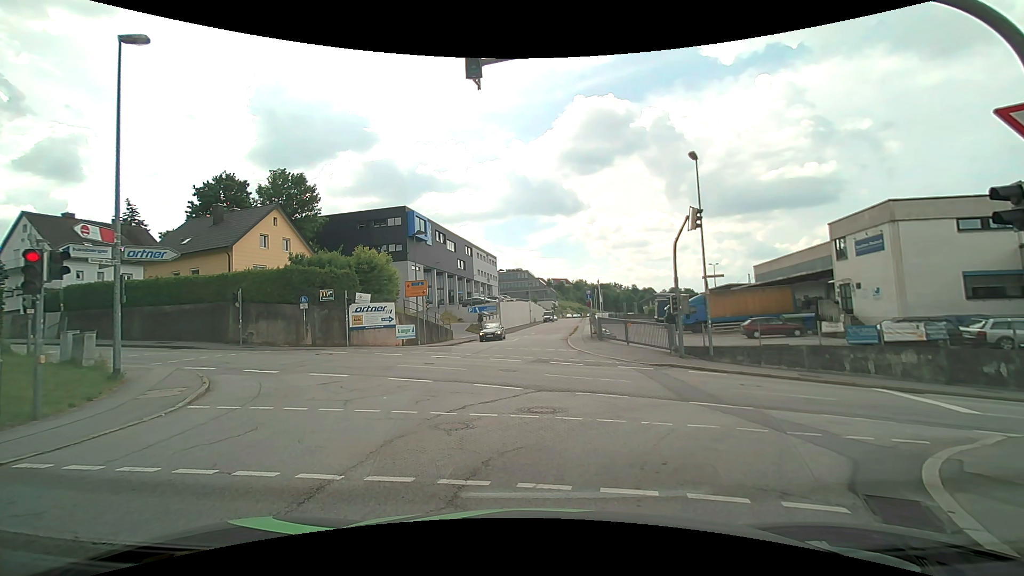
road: residential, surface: asphalt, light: Day
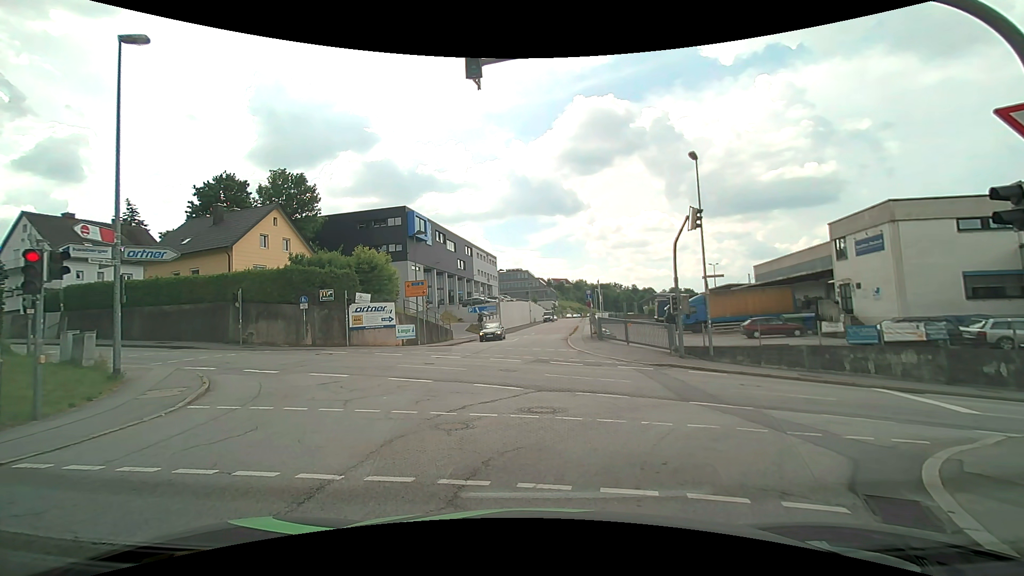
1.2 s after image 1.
(0.0, 0.0) m; 0°
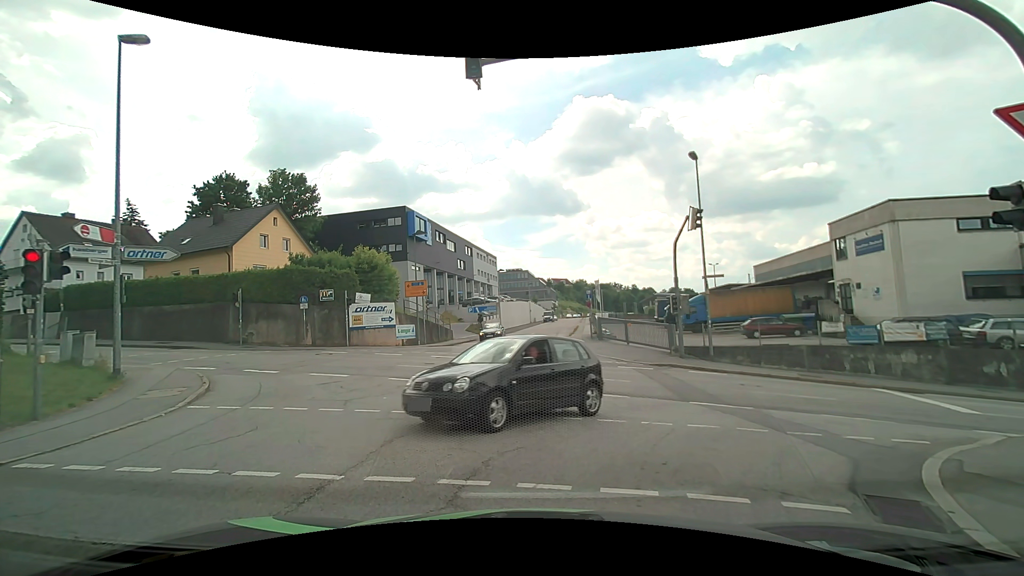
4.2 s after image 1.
(0.0, 0.0) m; 0°
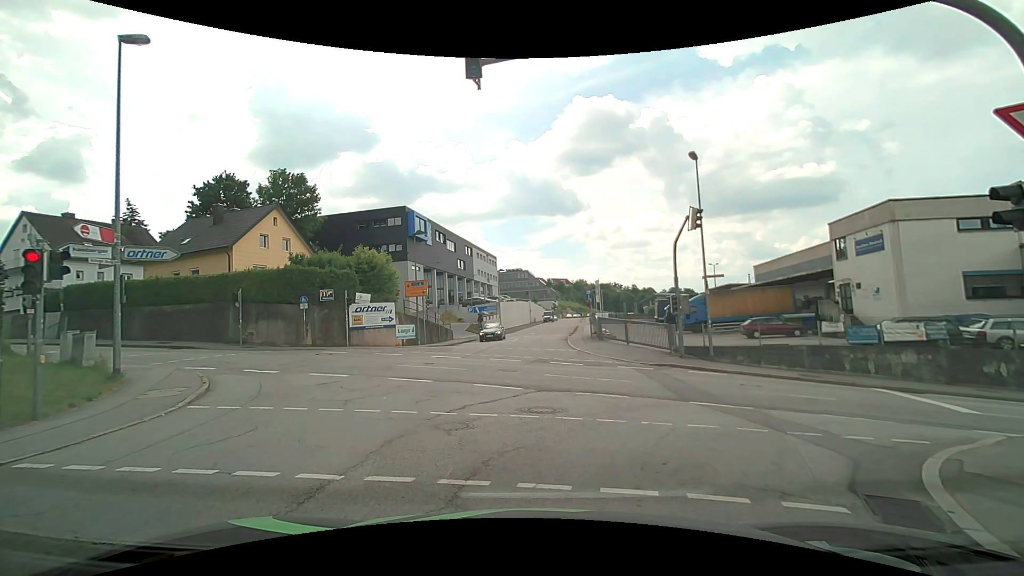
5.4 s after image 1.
(0.0, 0.0) m; 0°
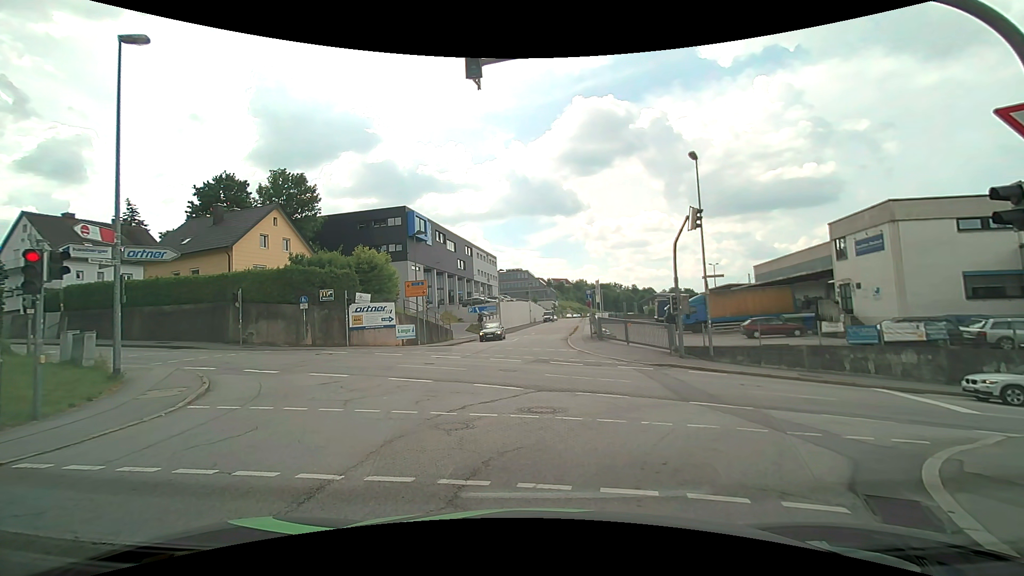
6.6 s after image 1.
(0.0, 0.0) m; 0°
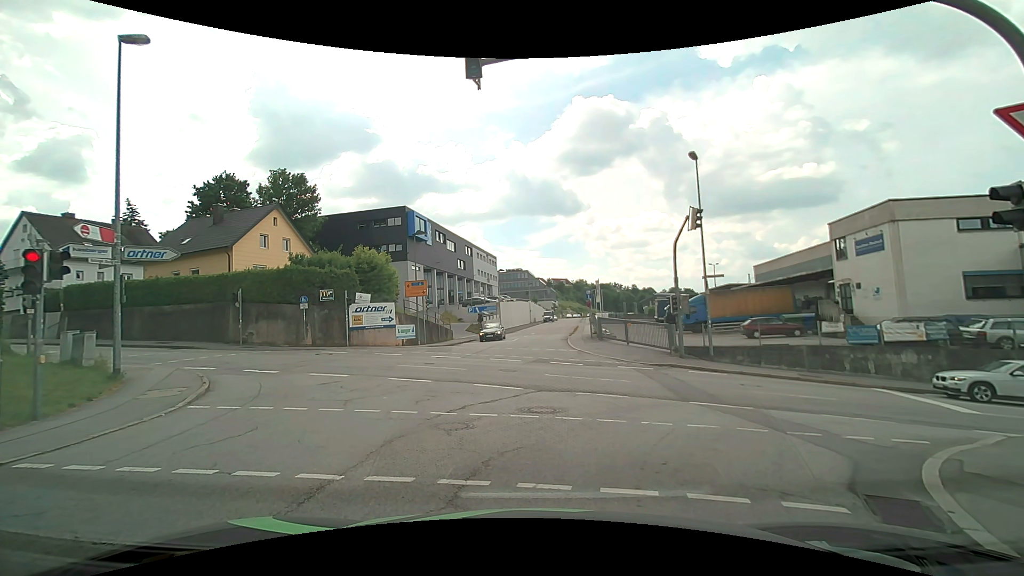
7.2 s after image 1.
(0.0, 0.0) m; 0°
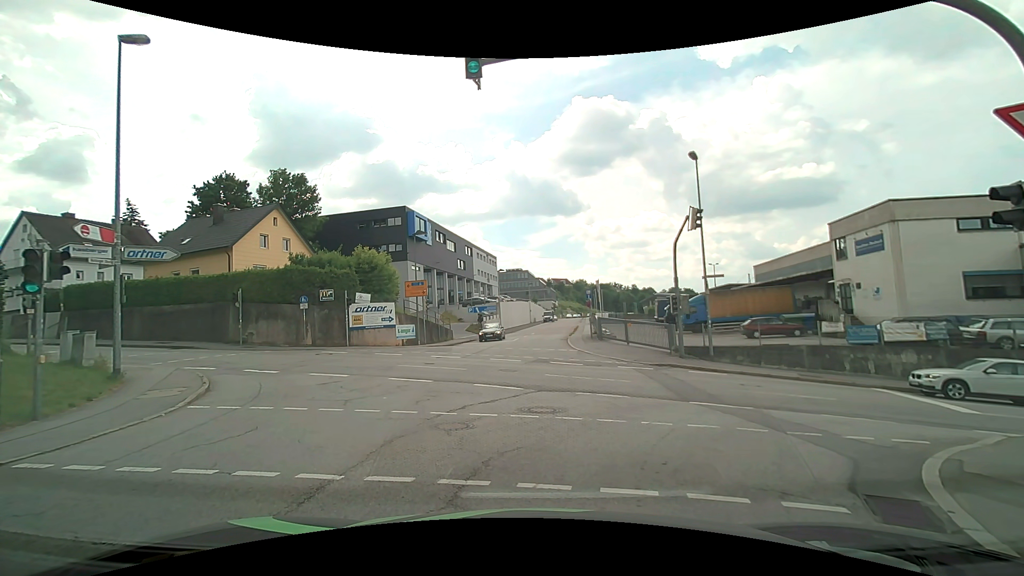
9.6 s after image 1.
(0.0, 0.0) m; 0°
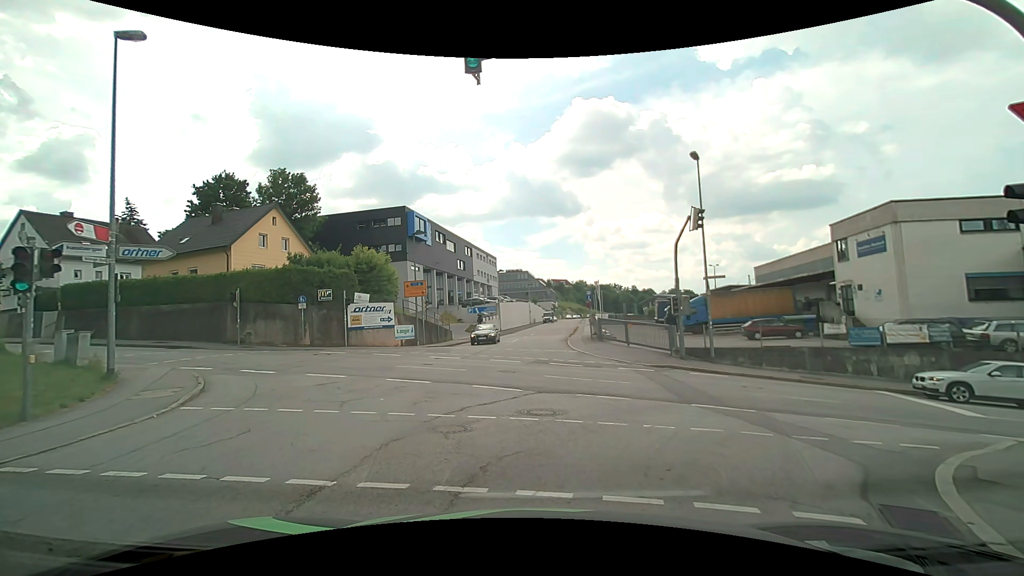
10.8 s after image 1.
(0.0, +0.2) m; 0°
(+1, +10) (+2, +20) (+2, +30) (+3, +40) (+5, +50) (+7, +60) (+9, +69) (+11, +79) (+13, +89) (+14, +99) m
